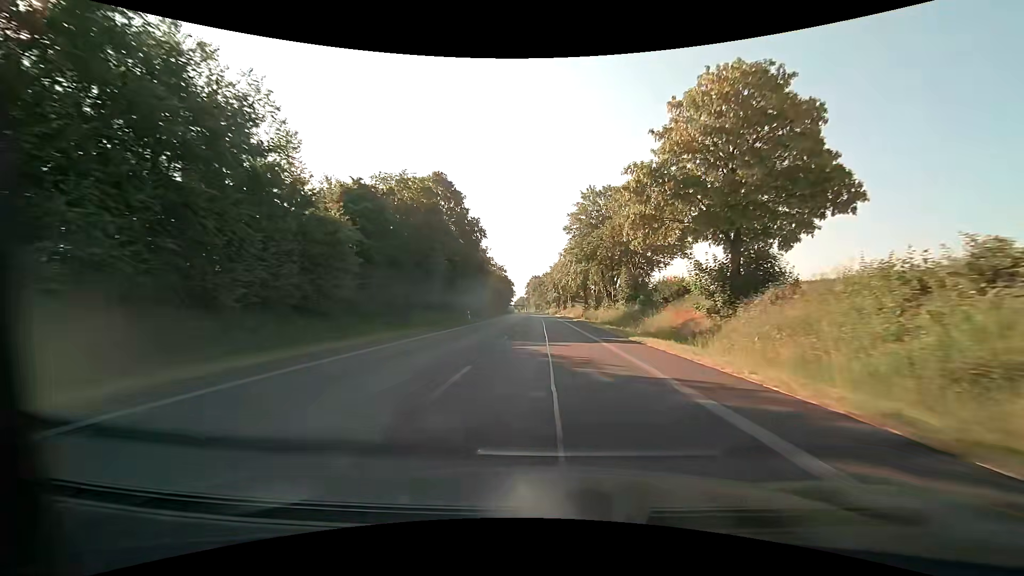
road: primary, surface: asphalt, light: Day
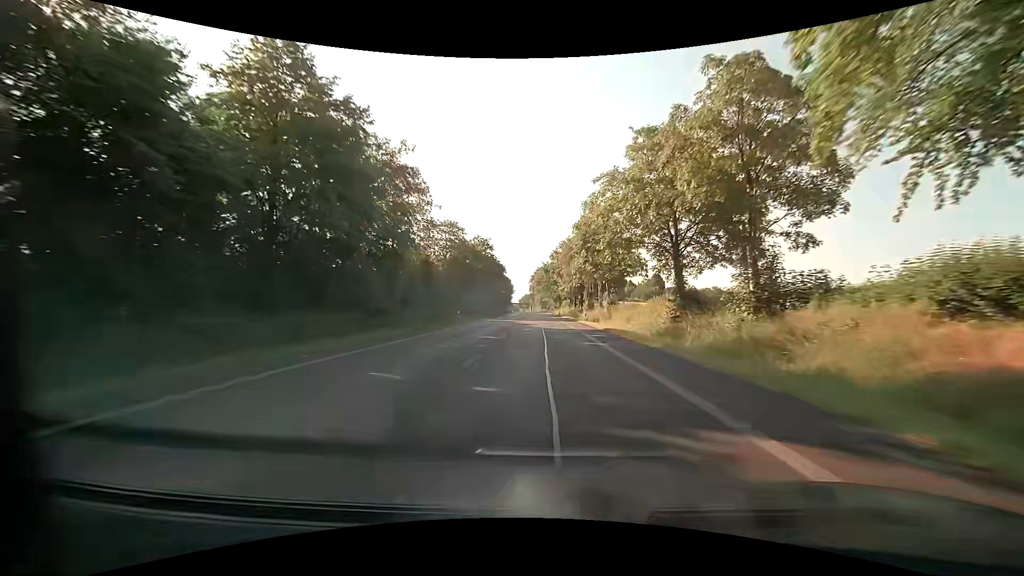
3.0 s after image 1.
(-0.7, +56.6) m; -1°
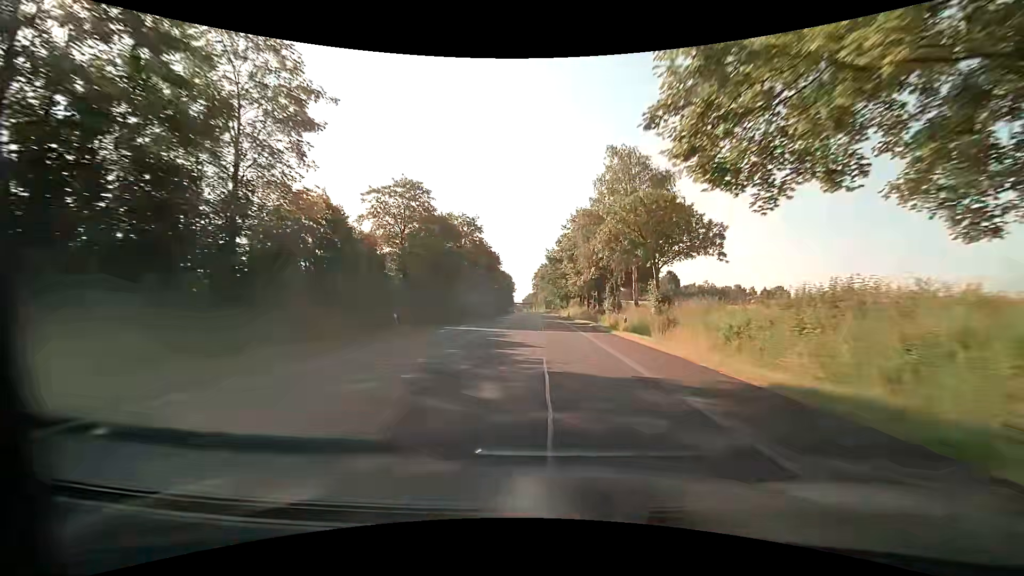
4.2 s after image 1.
(0.0, +22.7) m; -1°
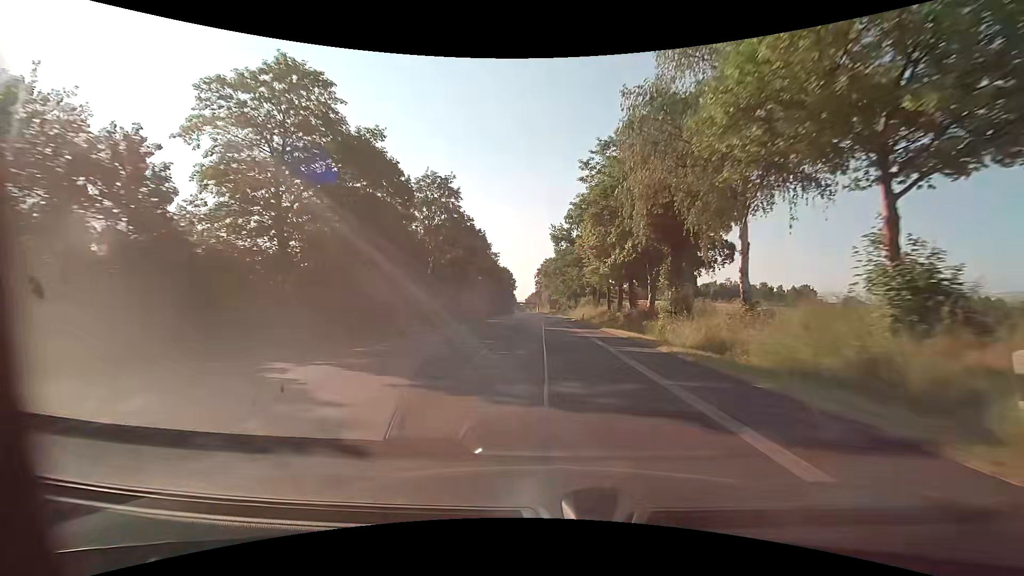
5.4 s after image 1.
(0.0, +22.6) m; 0°
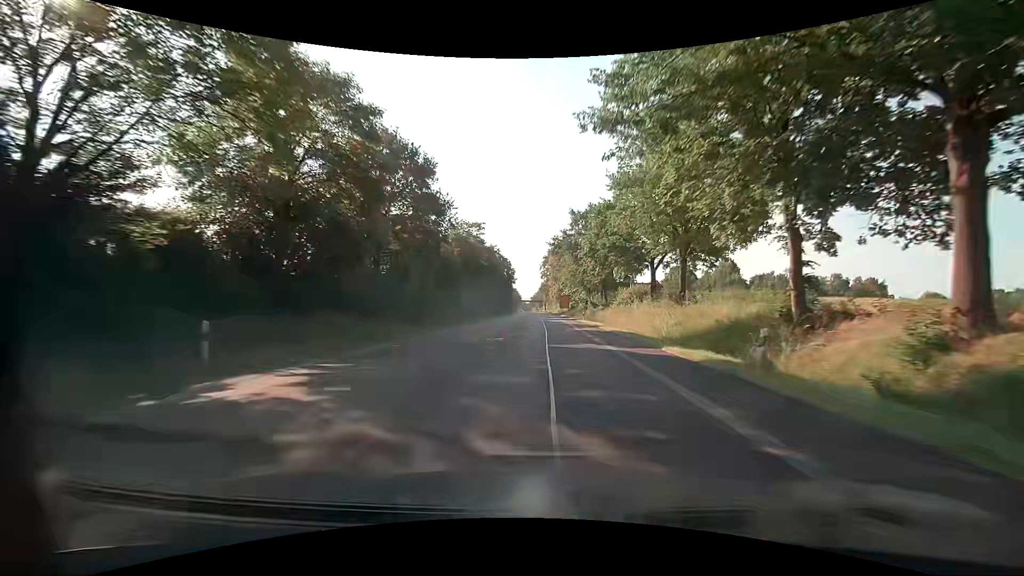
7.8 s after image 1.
(-0.2, +45.2) m; 0°
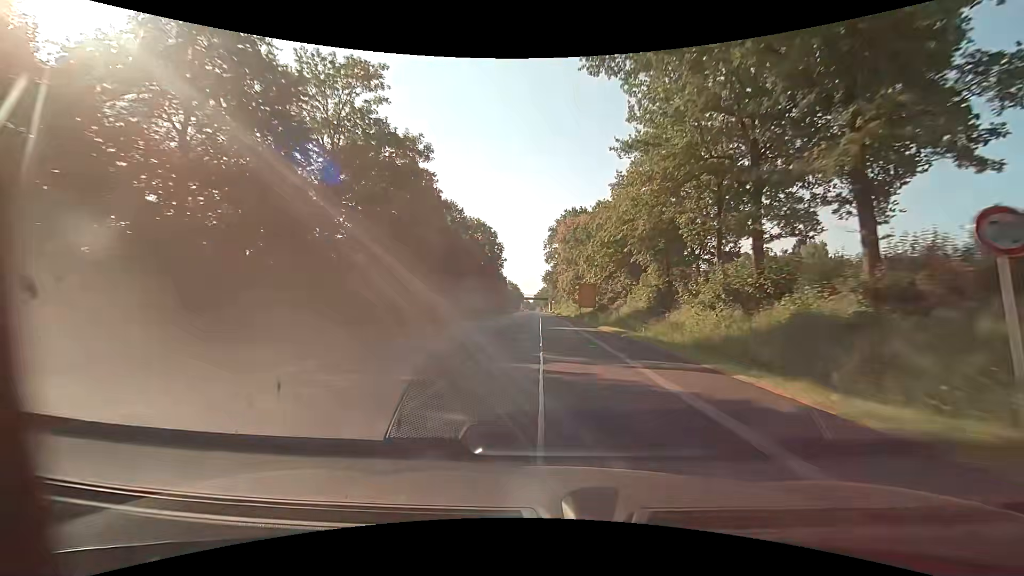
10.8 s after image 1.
(-0.7, +56.6) m; -1°
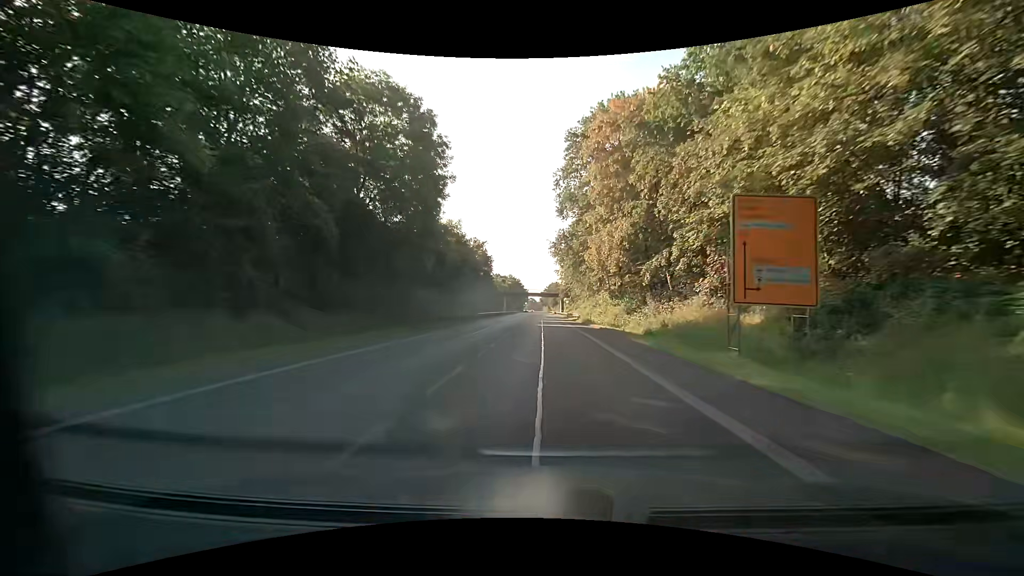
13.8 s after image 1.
(-0.2, +56.7) m; -1°
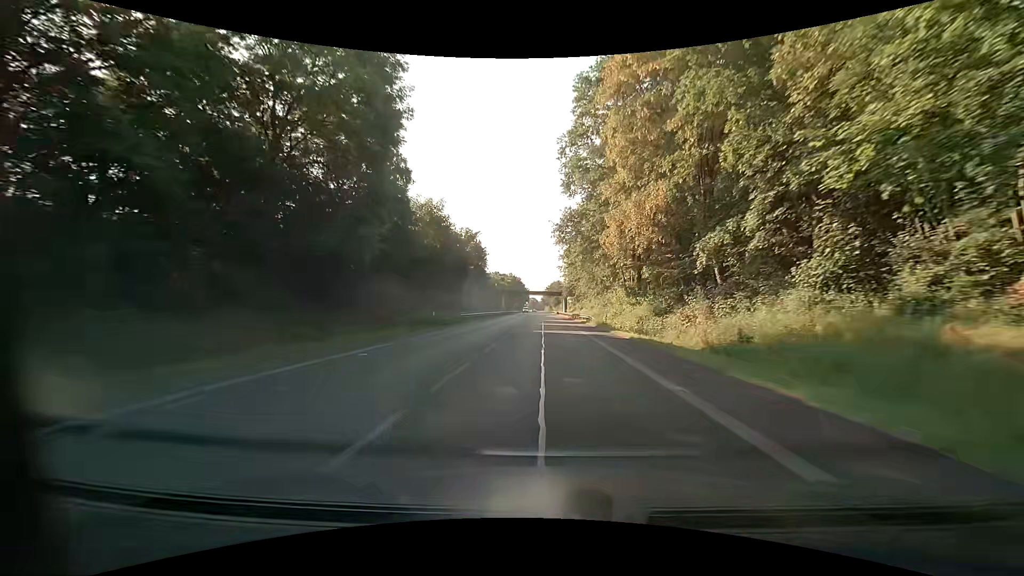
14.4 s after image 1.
(0.0, +11.3) m; -1°
(0, +10) (0, +20) (0, +30) (0, +40) (0, +50) (0, +60) (0, +70) (0, +80) (0, +90) (0, +100) m
